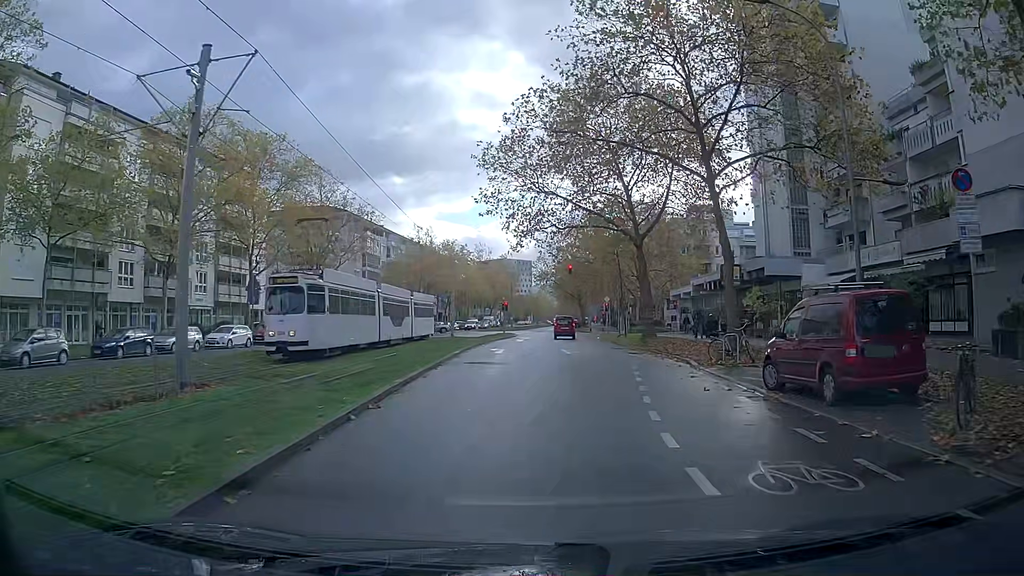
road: tertiary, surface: asphalt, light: Day
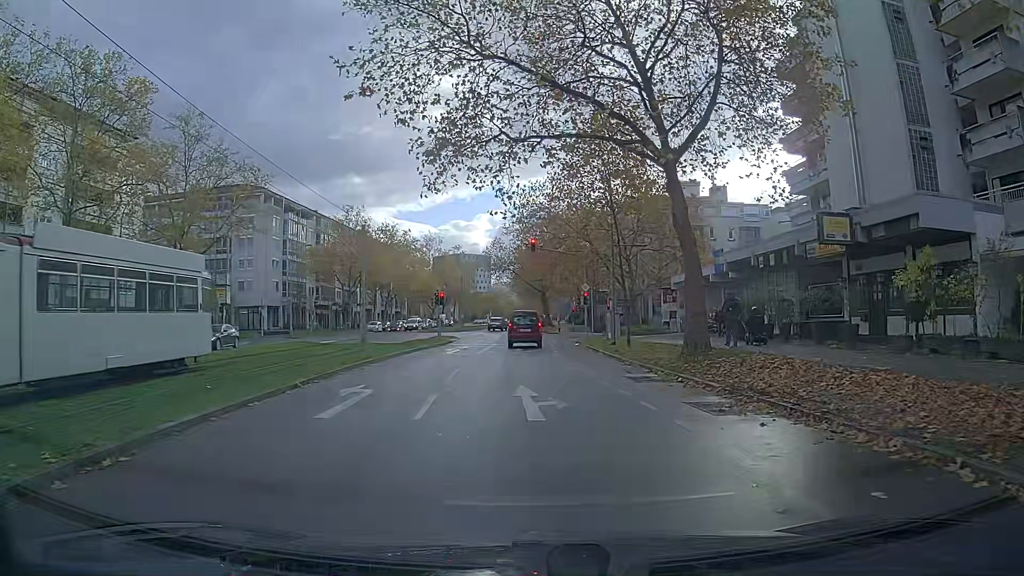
(+0.7, +18.7) m; +2°
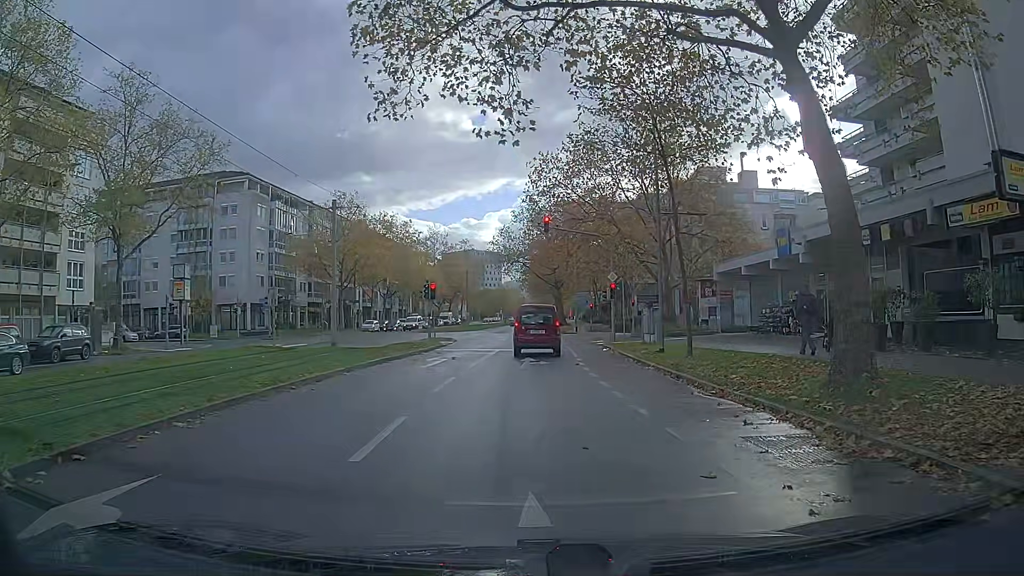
(-0.1, +8.5) m; -1°
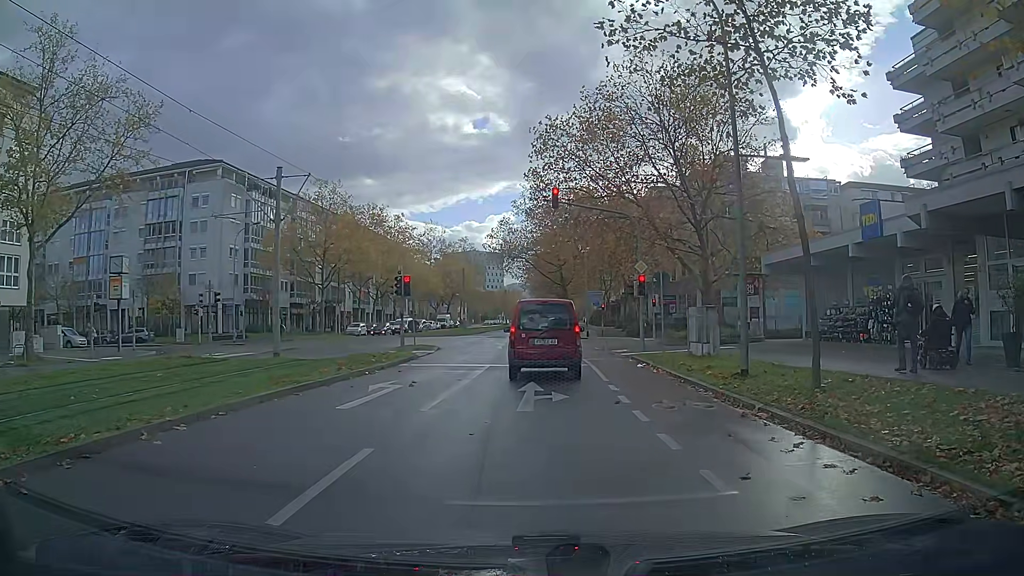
(0.0, +8.1) m; 0°
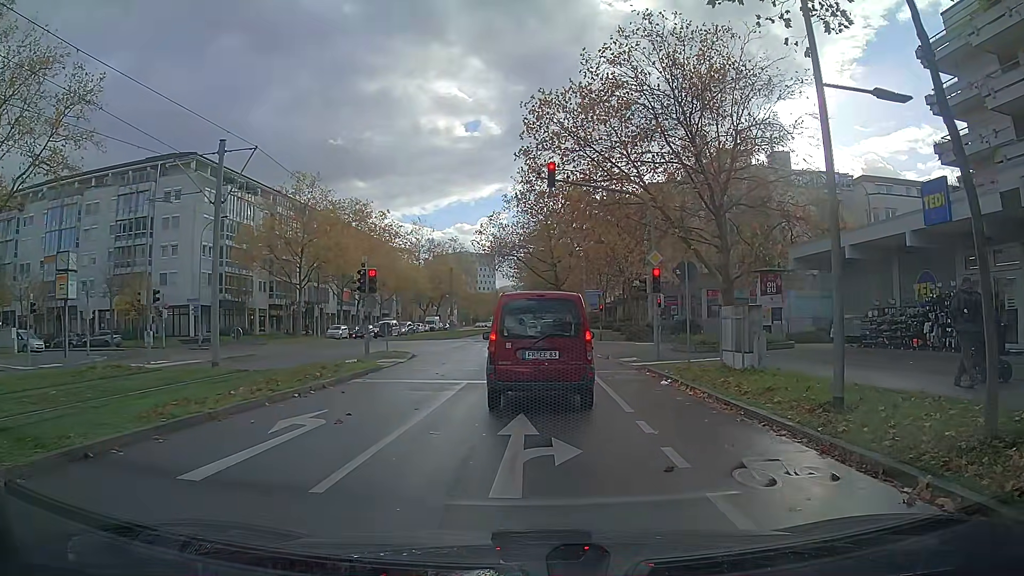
(0.0, +4.6) m; +1°
(0, +10) (0, +20) (-1, +30) (-1, +40) (-2, +50) (-2, +60) (-2, +70) (-2, +80) (-2, +90) (-2, +100) m
